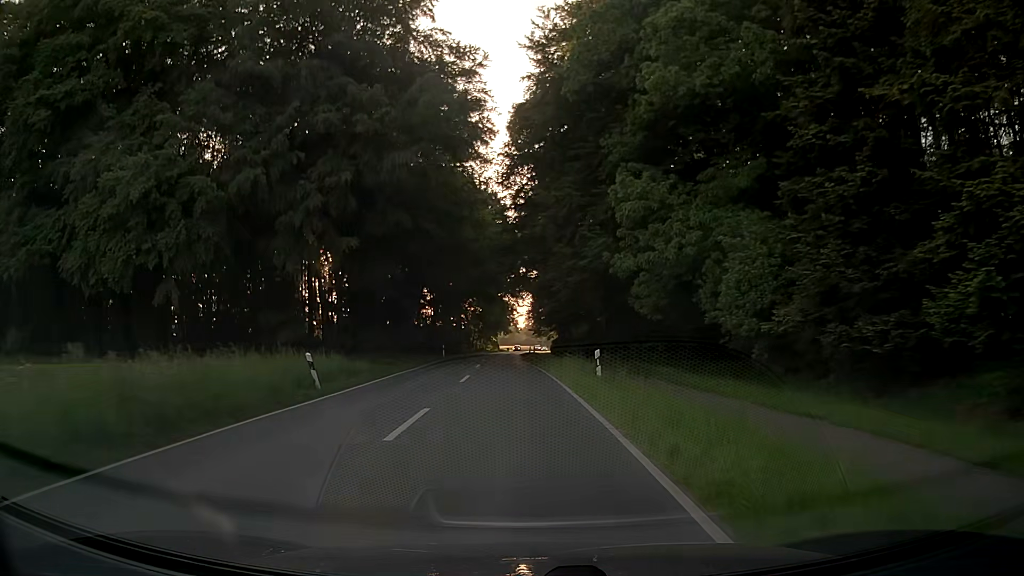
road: secondary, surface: asphalt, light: Day
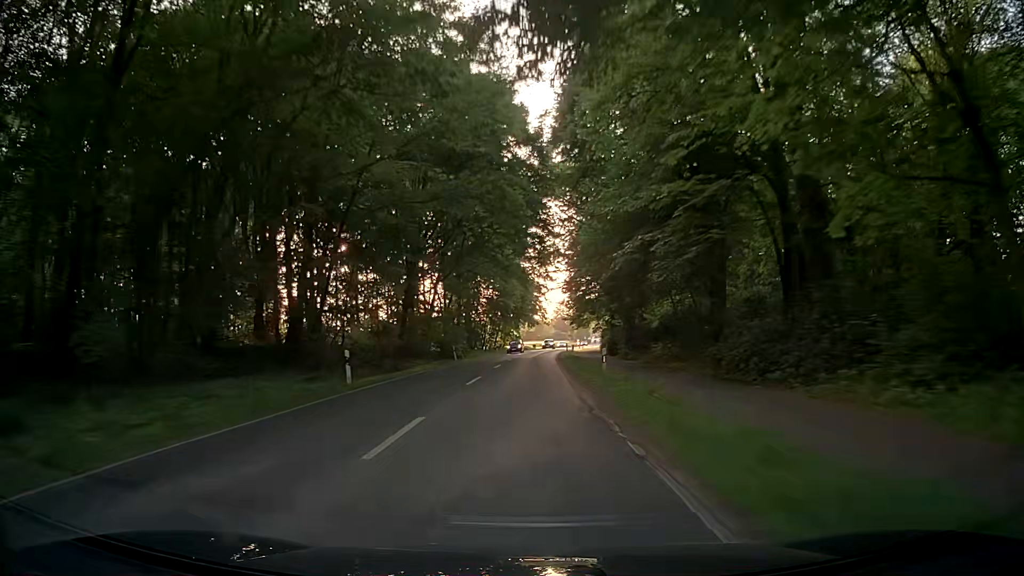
(-1.1, +38.1) m; -3°
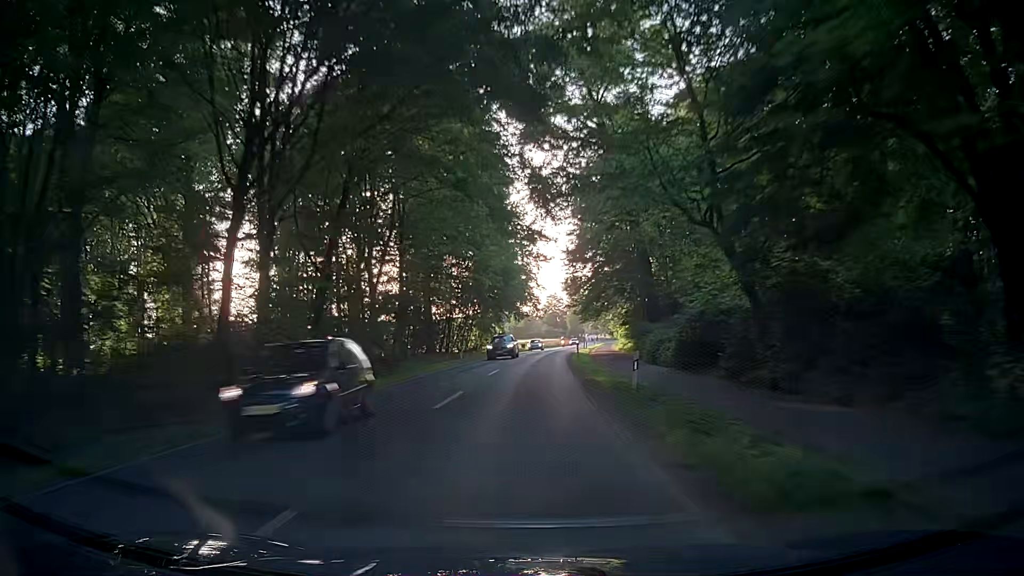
(+0.6, +30.7) m; 0°
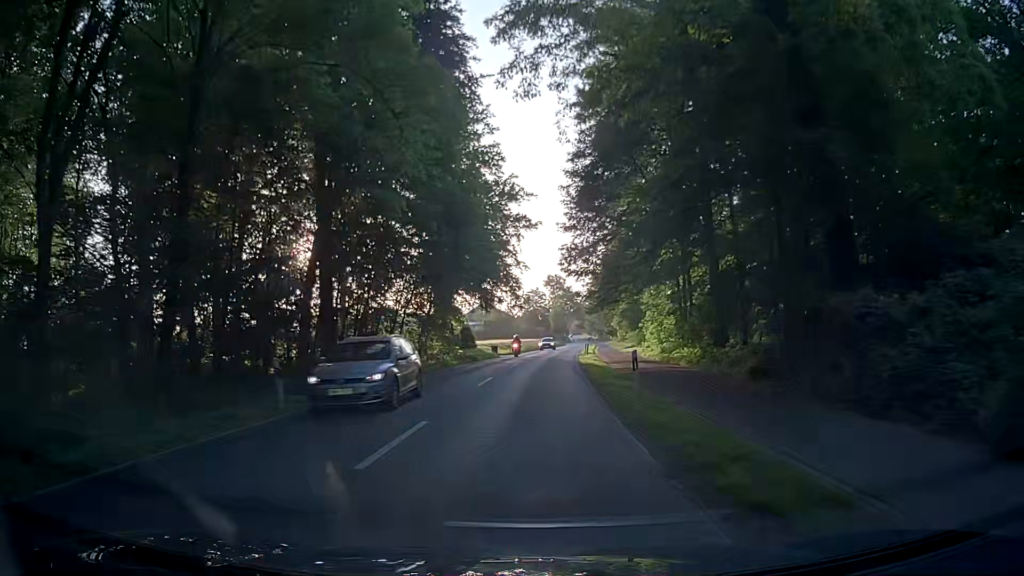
(+1.4, +30.6) m; +3°
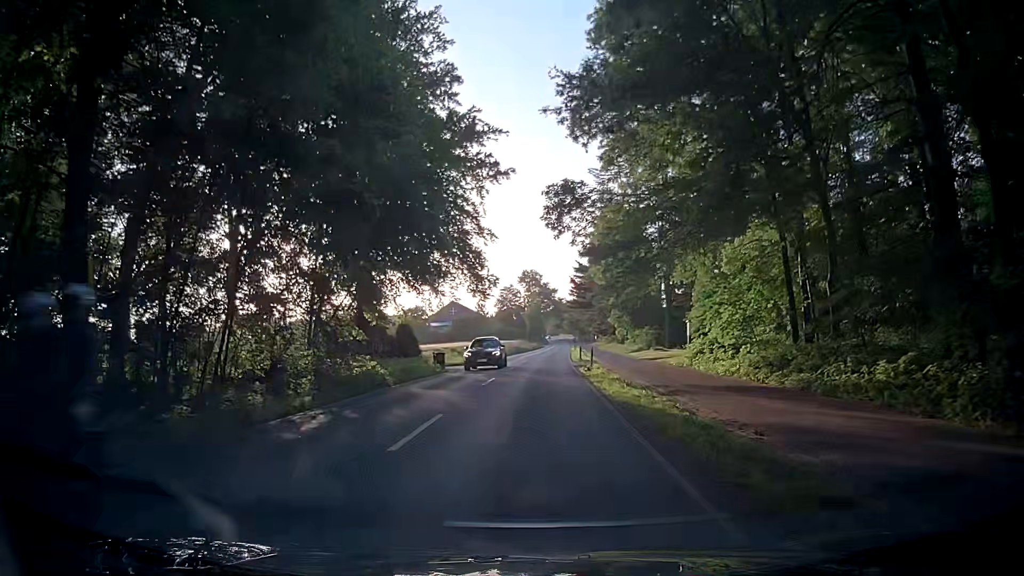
(+0.3, +23.0) m; +3°
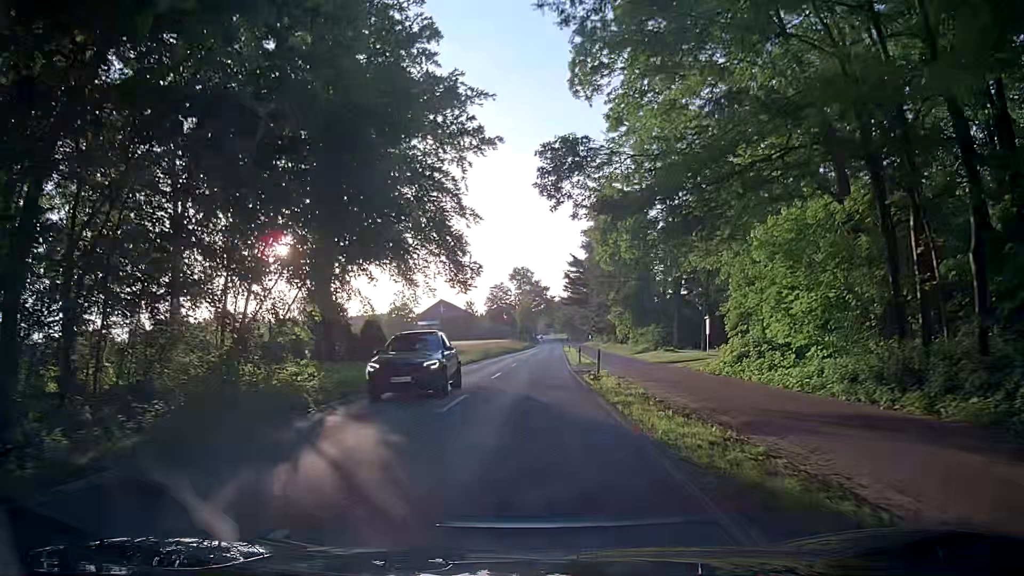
(0.0, +7.7) m; 0°
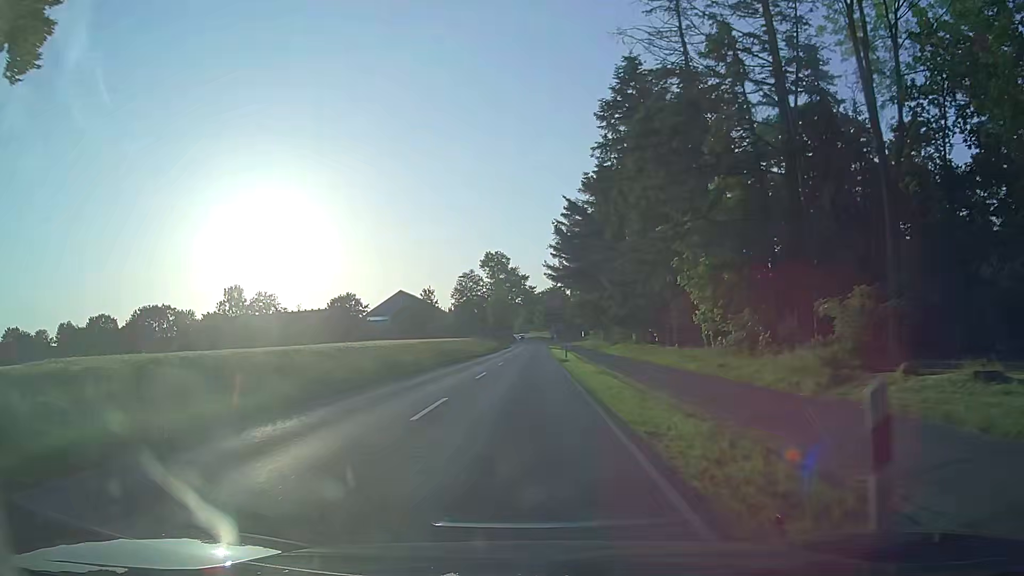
(+1.1, +38.4) m; +3°
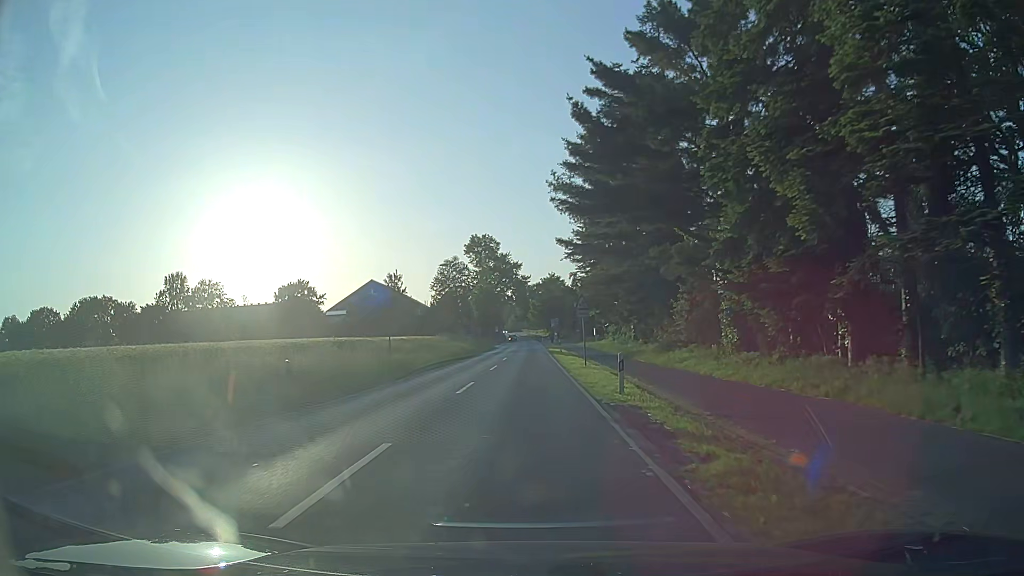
(-0.5, +30.6) m; -1°
(0, +10) (0, +20) (0, +30) (0, +40) (0, +50) (0, +60) (0, +70) (0, +80) (0, +90) (0, +100) m
